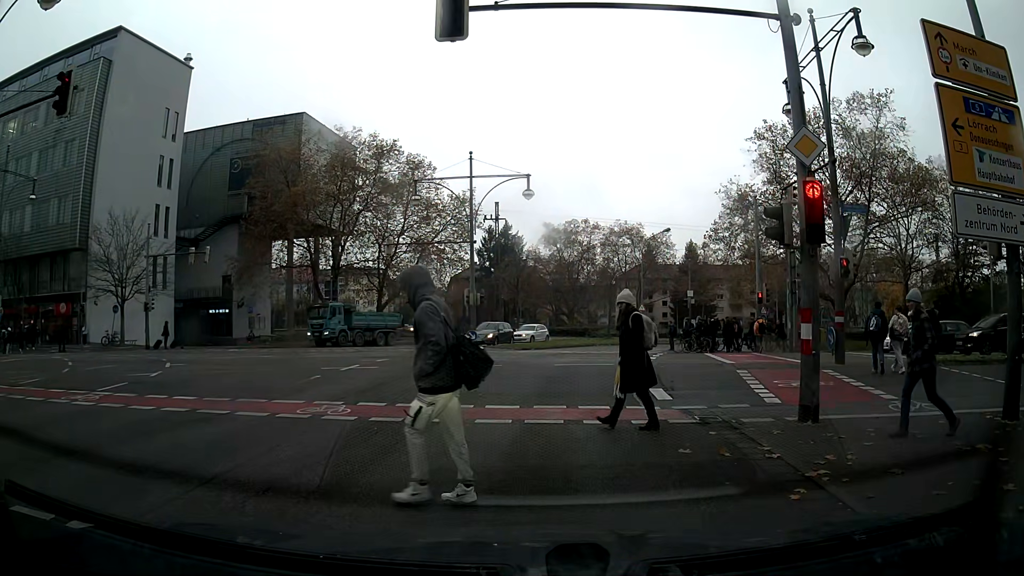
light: Day
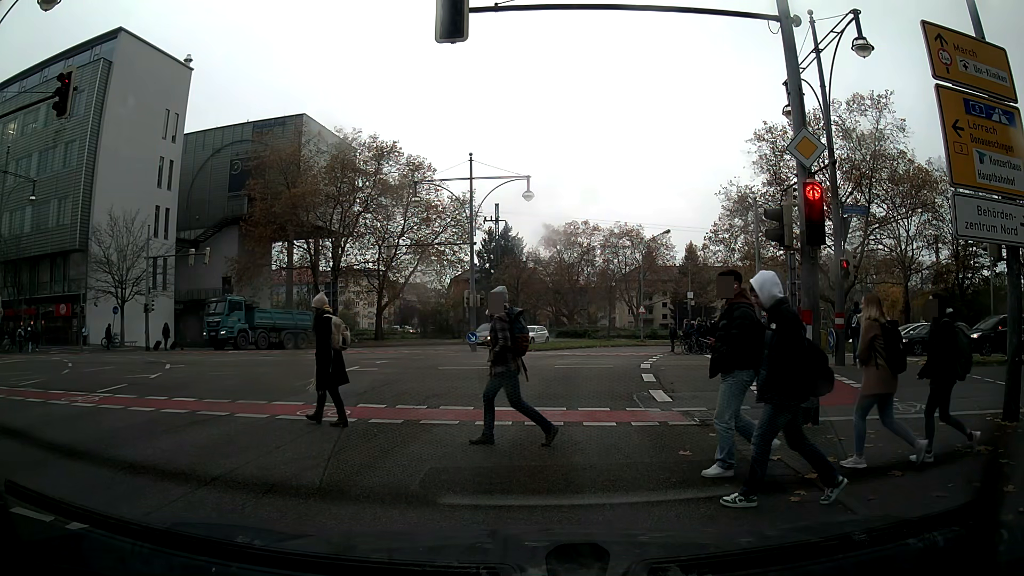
(0.0, +0.1) m; 0°
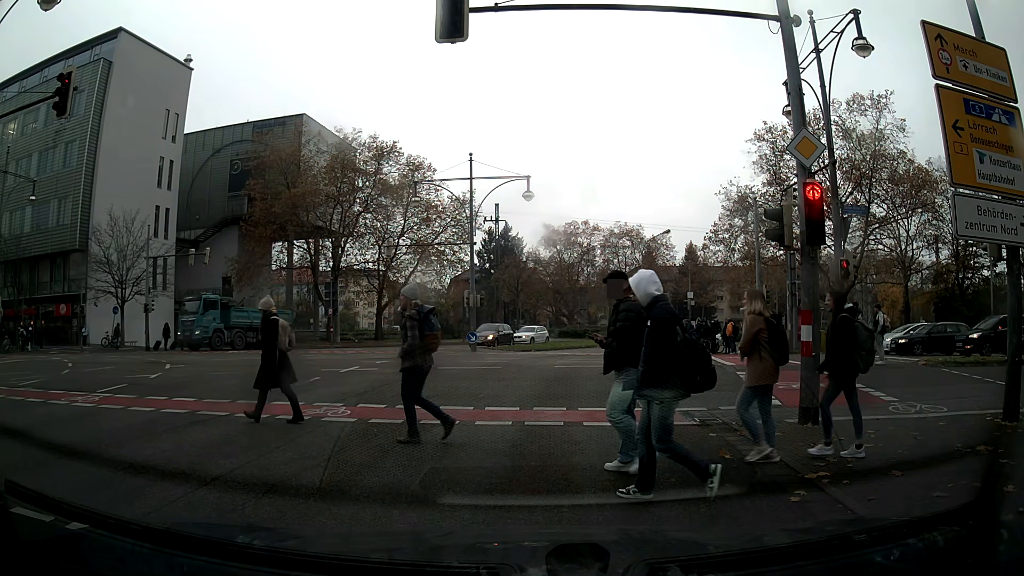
(0.0, 0.0) m; 0°
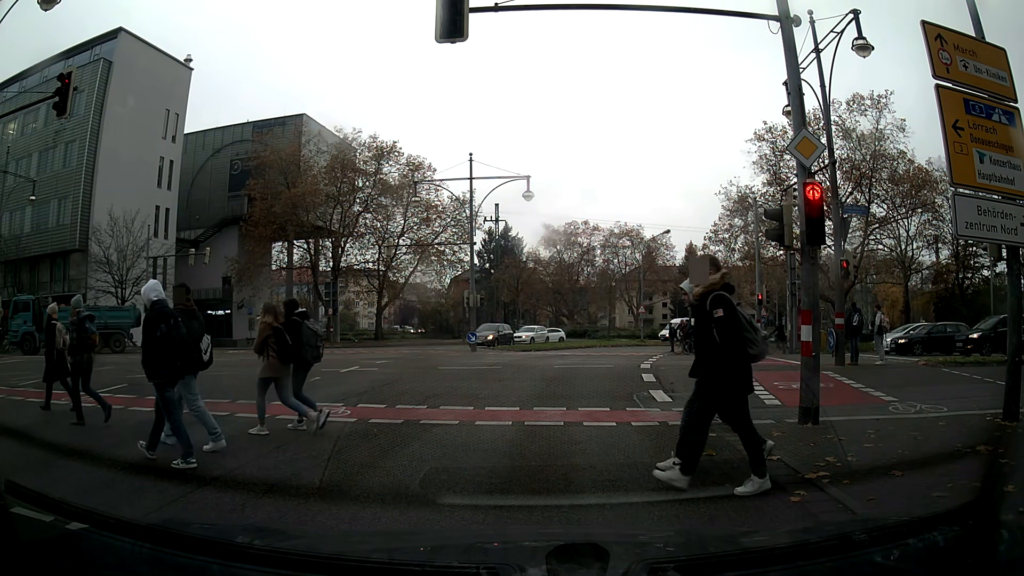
(0.0, 0.0) m; 0°
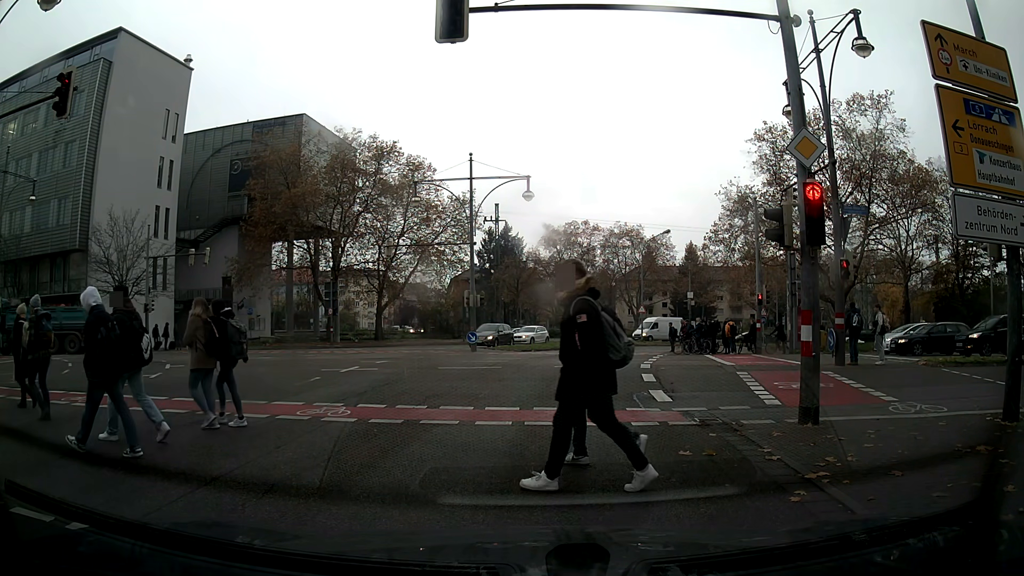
(0.0, 0.0) m; 0°
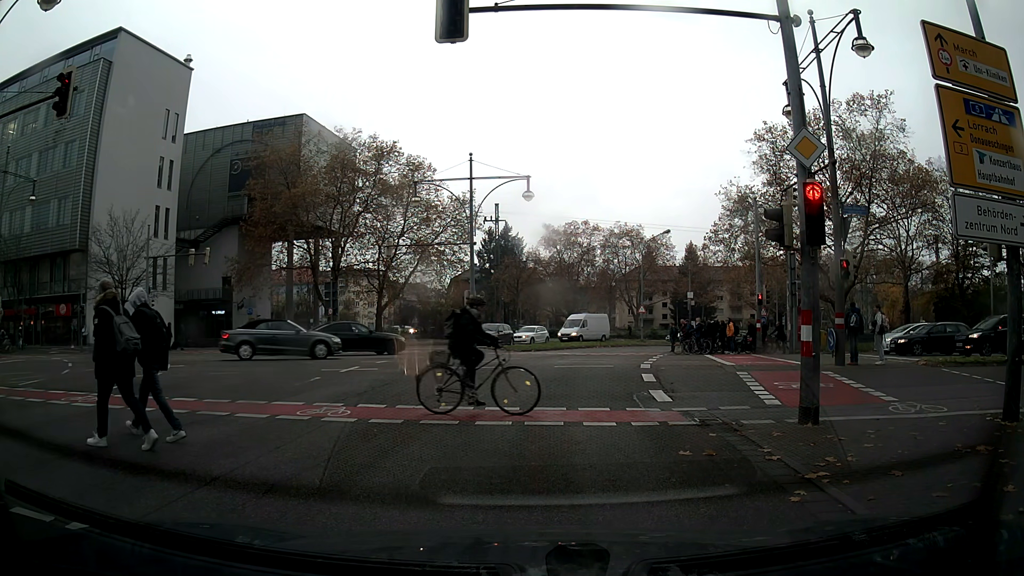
(0.0, 0.0) m; 0°
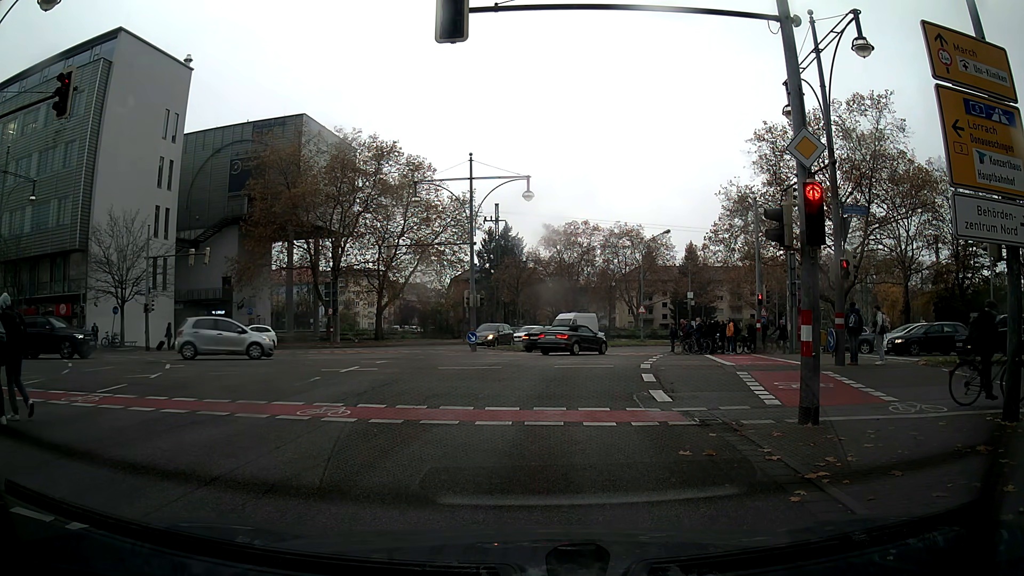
(0.0, 0.0) m; 0°
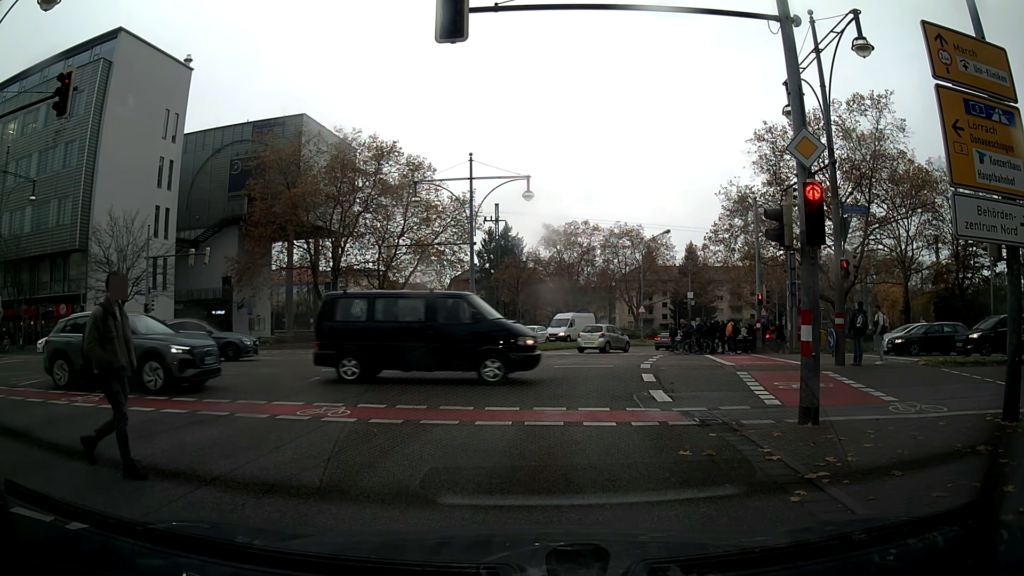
(0.0, 0.0) m; 0°
